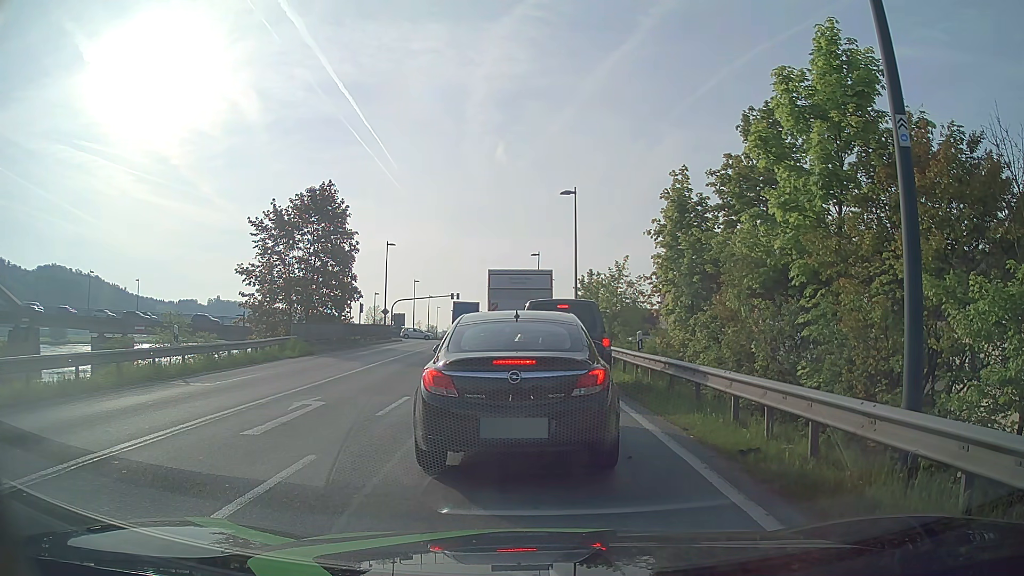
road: primary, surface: asphalt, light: Day
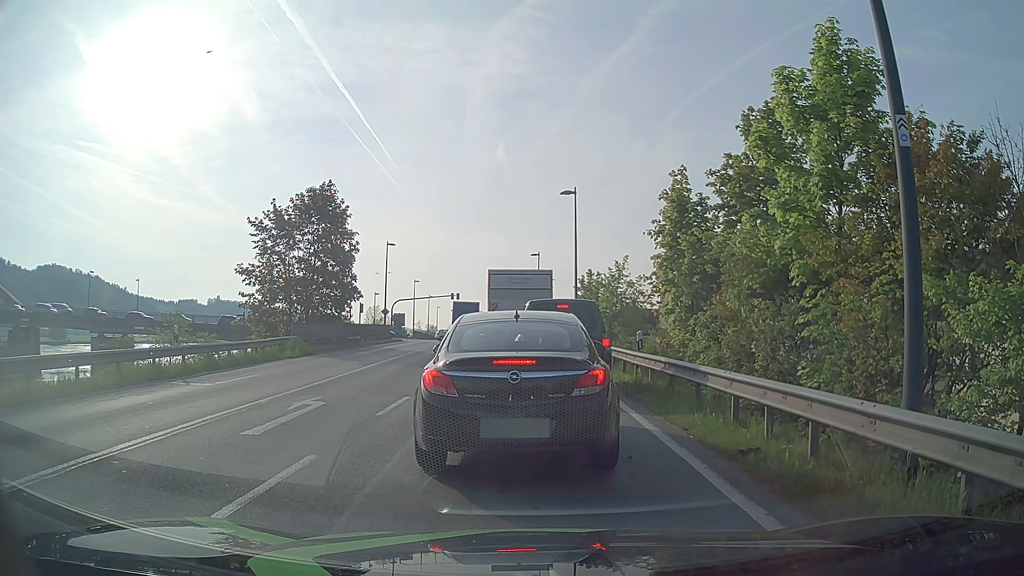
(0.0, 0.0) m; 0°
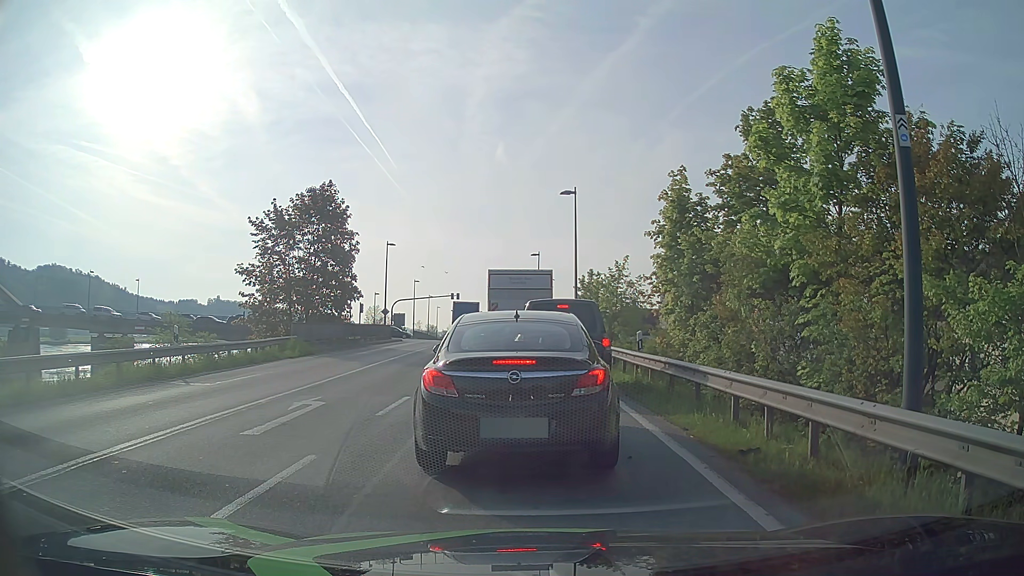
(0.0, 0.0) m; 0°
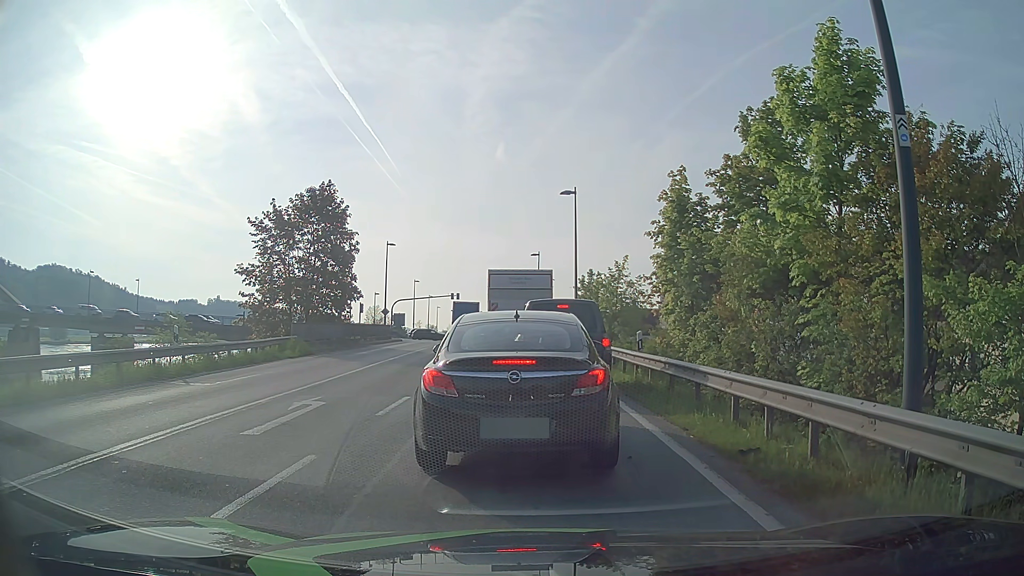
(0.0, 0.0) m; 0°
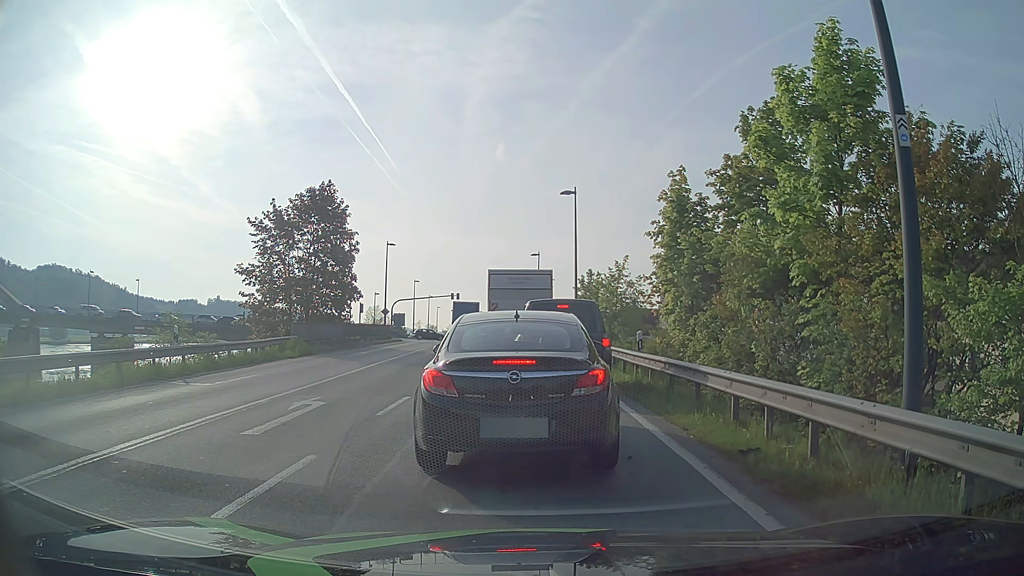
(0.0, 0.0) m; 0°
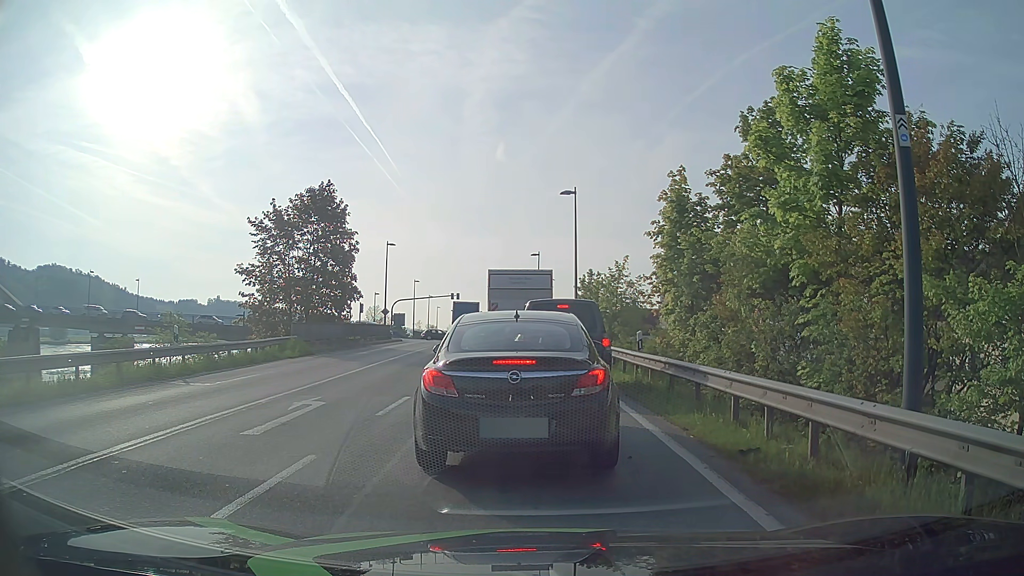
(0.0, 0.0) m; 0°
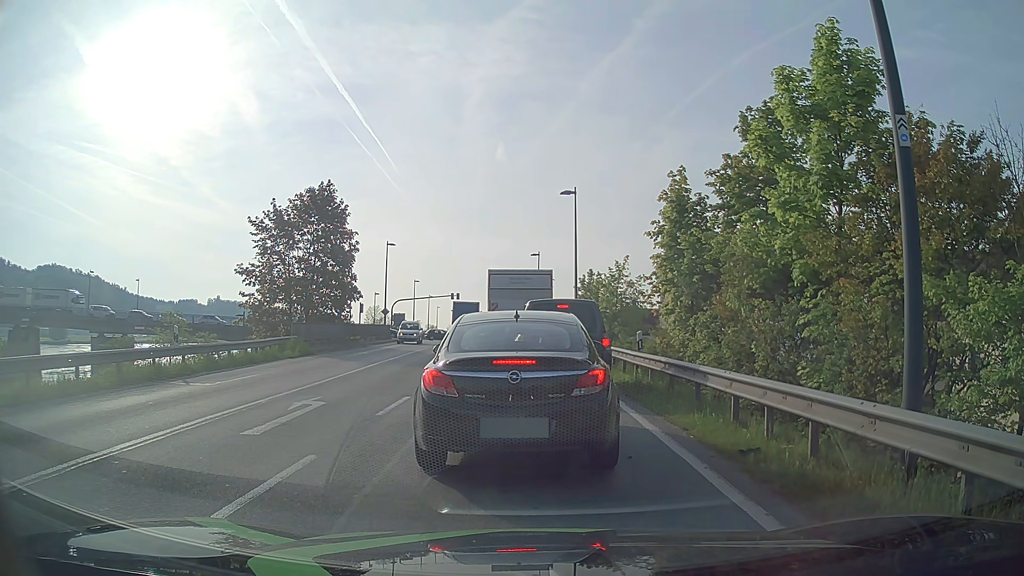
(0.0, 0.0) m; 0°
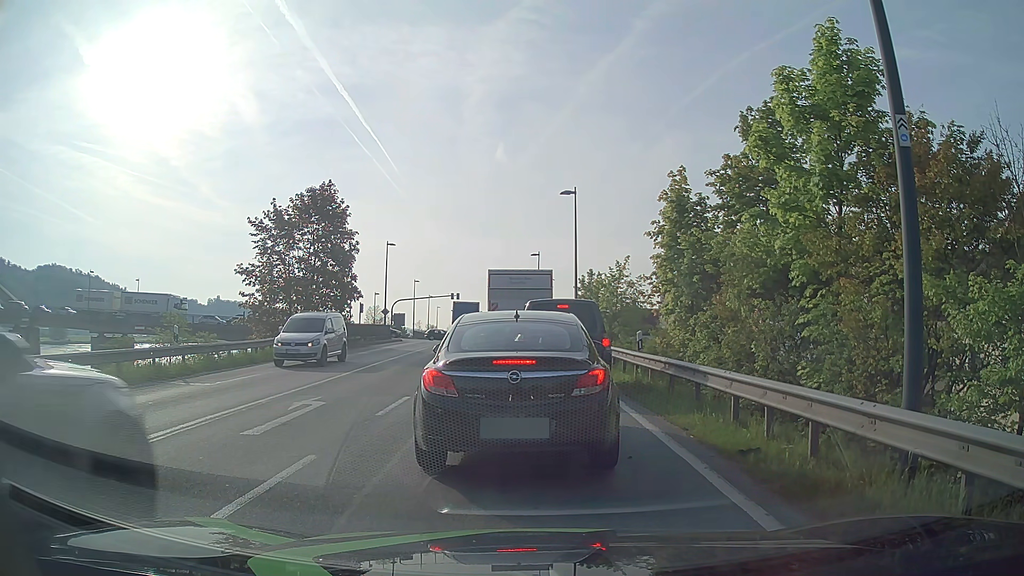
(0.0, 0.0) m; 0°
(0, +10) (-1, +20) (-1, +30) (-2, +40) (-2, +50) (-3, +60) (-4, +70) (-5, +80) (-6, +90) (-6, +100) m
